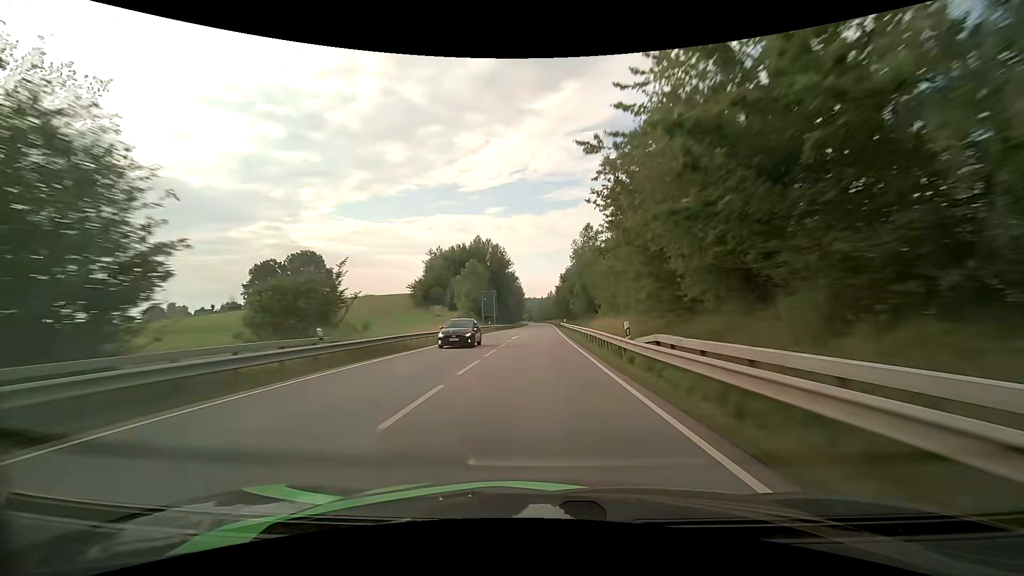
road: primary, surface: asphalt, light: Day
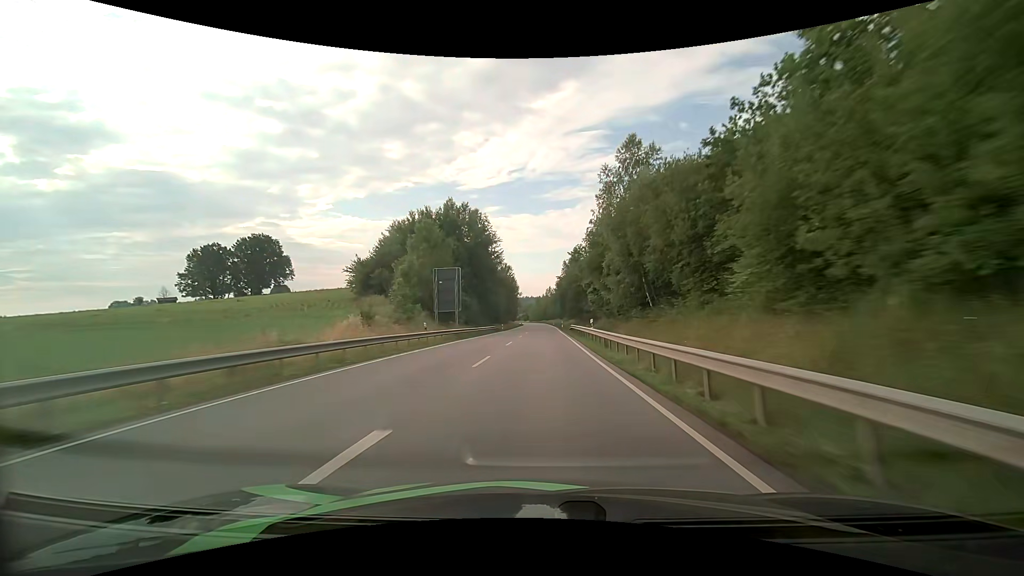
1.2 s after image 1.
(+0.1, +34.8) m; +1°
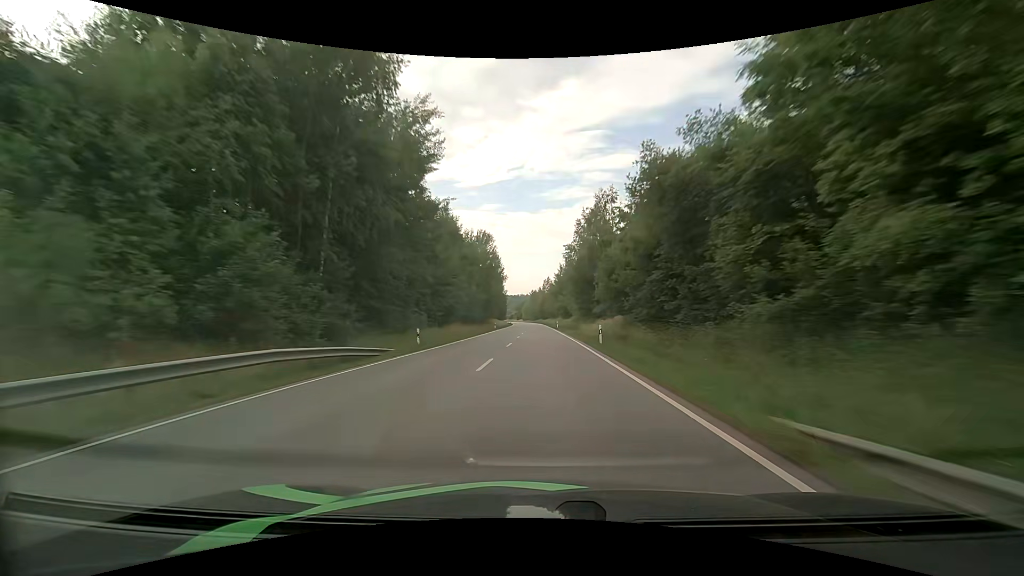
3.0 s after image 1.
(+0.1, +53.2) m; 0°
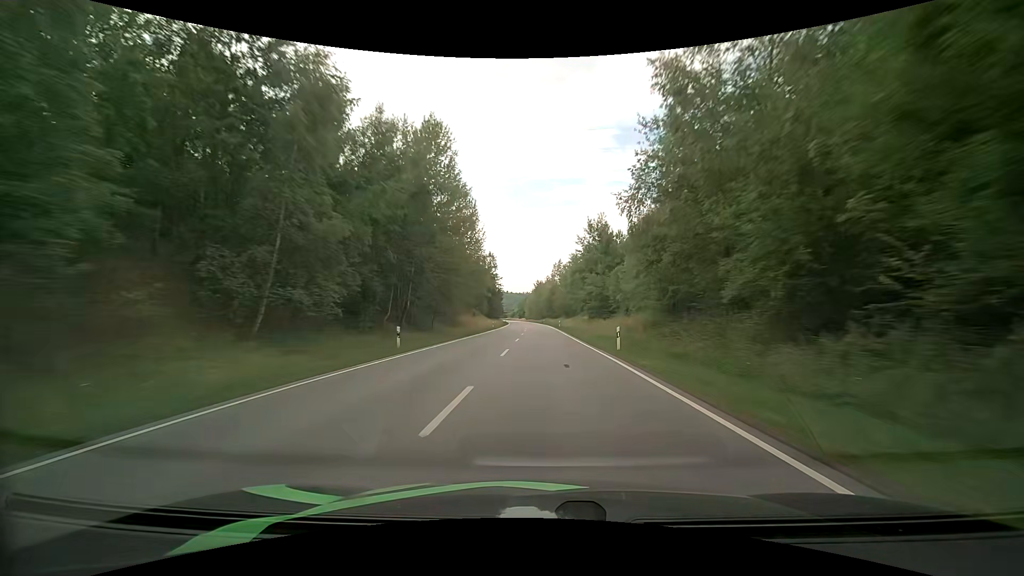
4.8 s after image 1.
(-0.4, +54.4) m; -1°
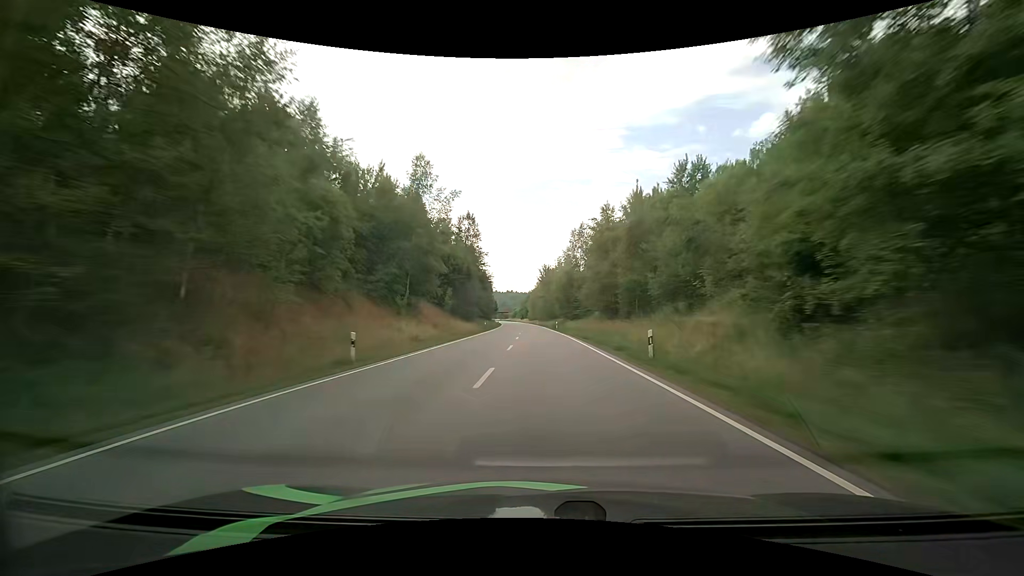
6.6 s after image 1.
(-0.4, +55.1) m; -1°
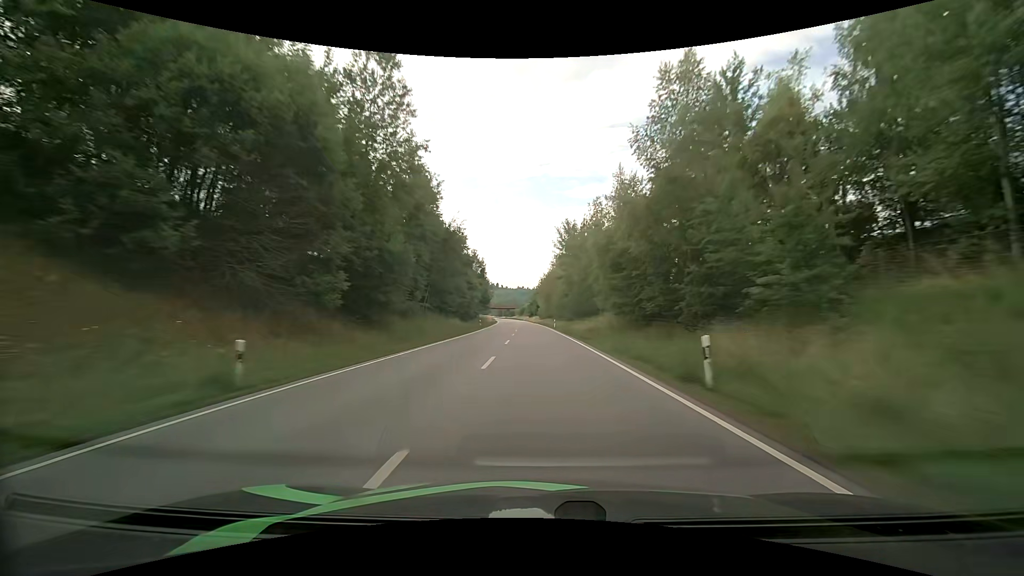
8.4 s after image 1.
(-0.7, +55.7) m; -1°
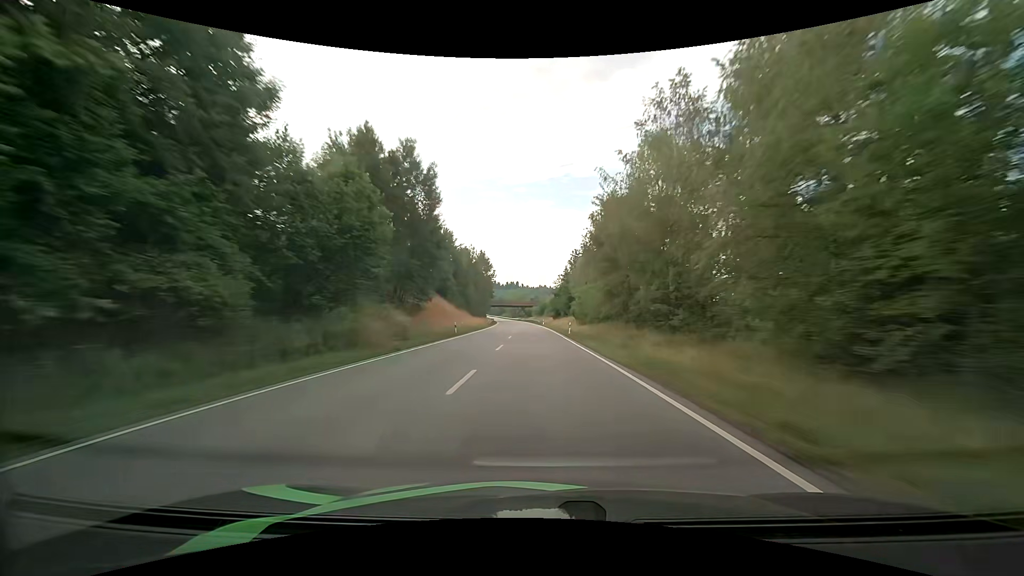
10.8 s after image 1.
(-1.8, +75.1) m; -3°
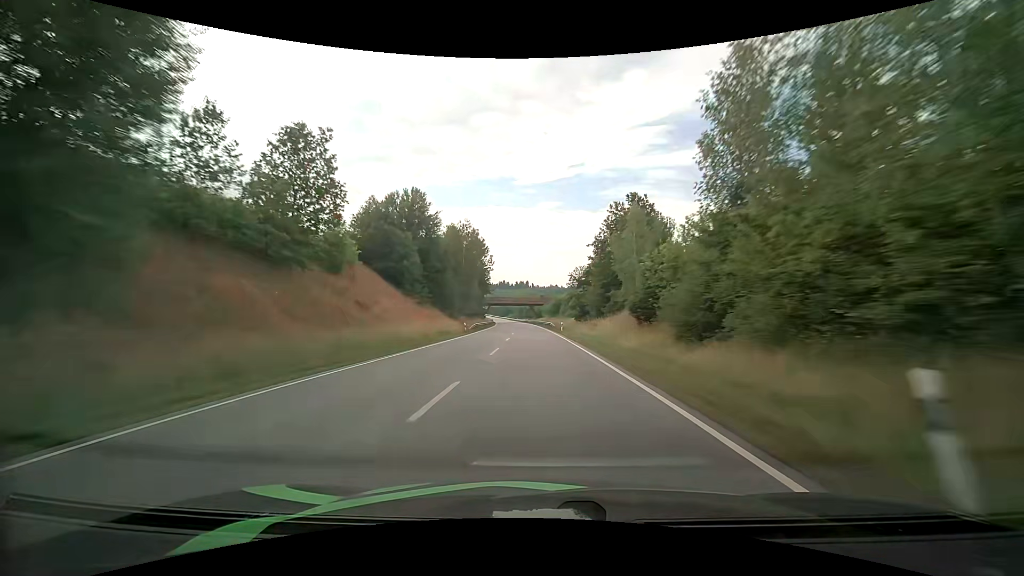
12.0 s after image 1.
(-0.2, +37.6) m; -1°
(0, +10) (0, +20) (0, +30) (-1, +40) (-1, +50) (-1, +60) (-2, +70) (-2, +80) (-3, +90) (-4, +100) m
